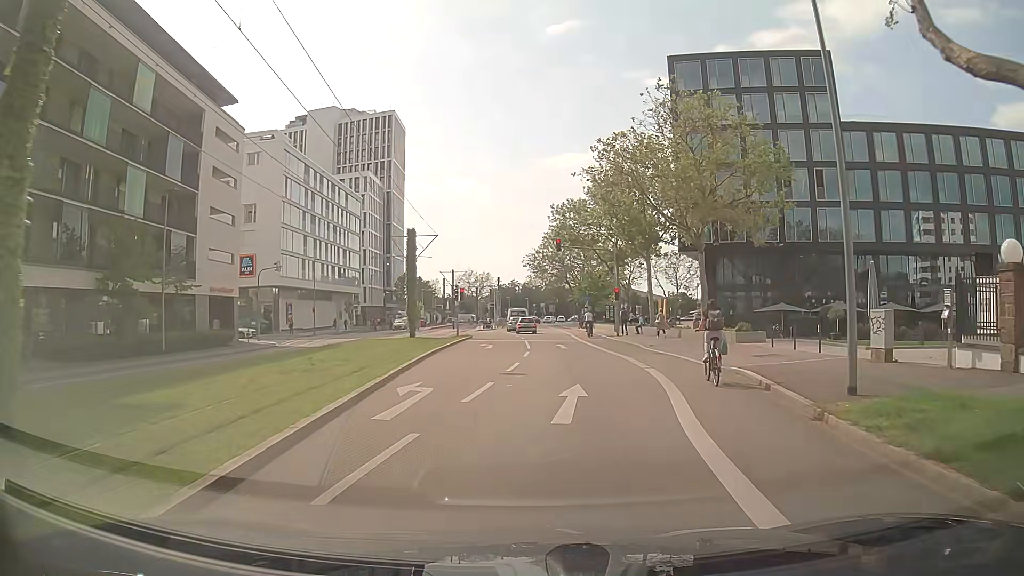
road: secondary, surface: asphalt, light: Day
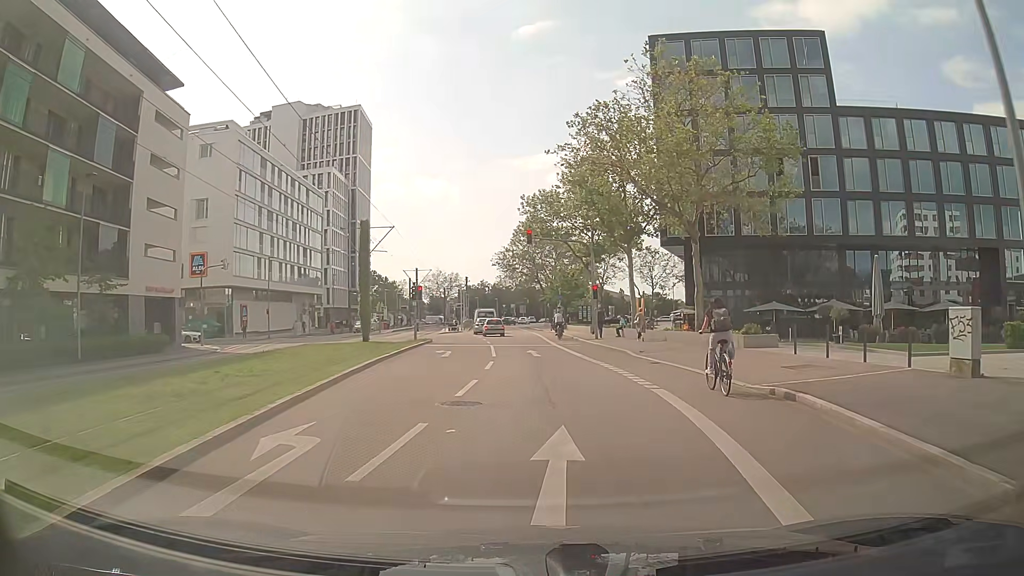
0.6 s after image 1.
(+0.1, +5.1) m; +1°
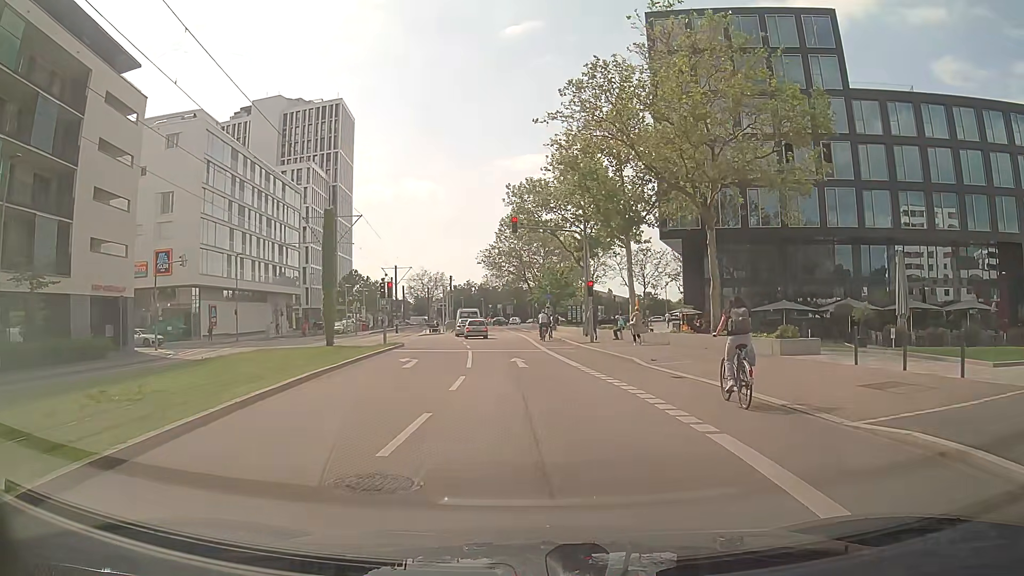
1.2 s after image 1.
(+0.1, +5.0) m; +1°
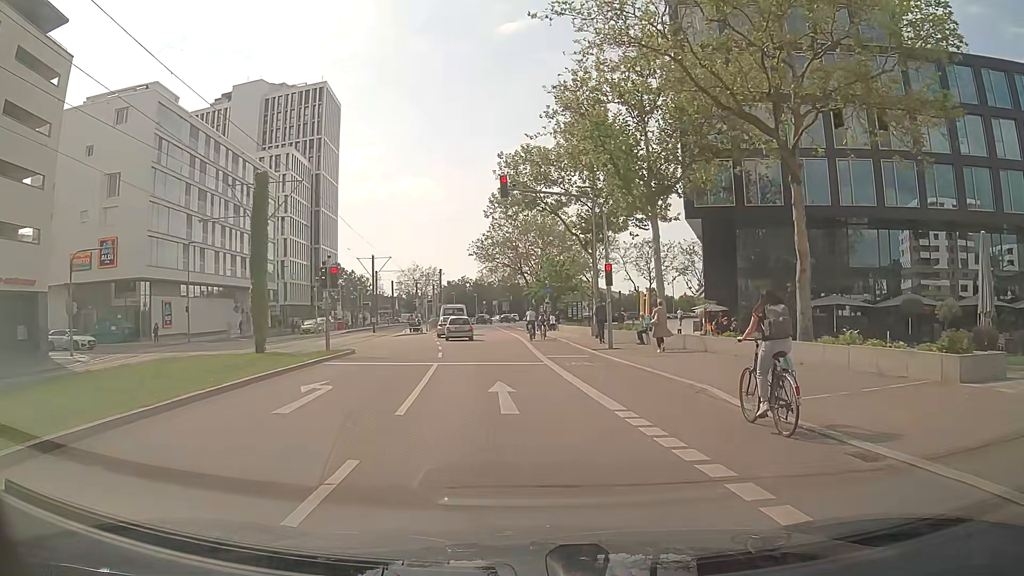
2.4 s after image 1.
(+0.3, +9.2) m; +1°
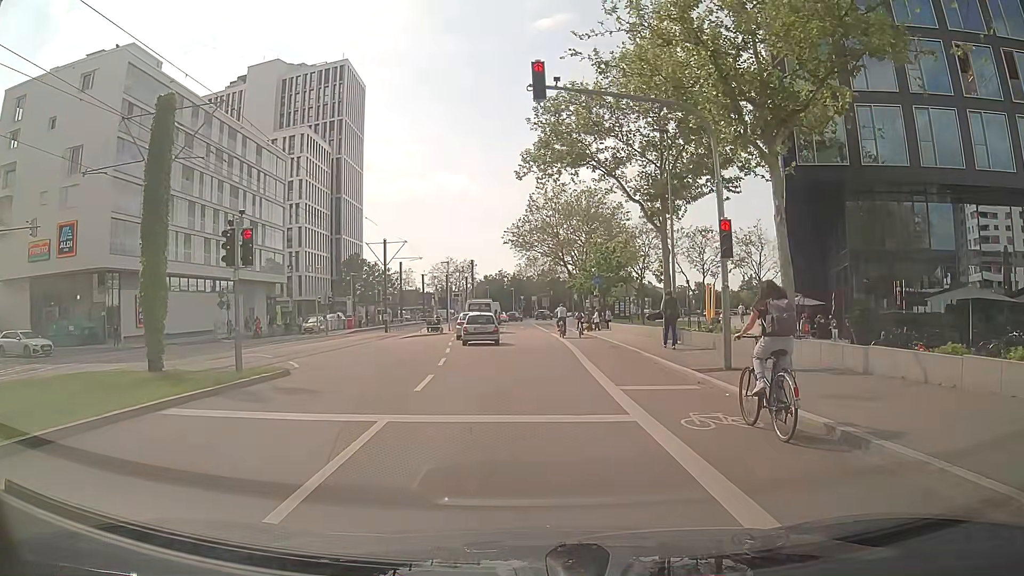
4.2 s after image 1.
(-0.1, +10.6) m; -3°
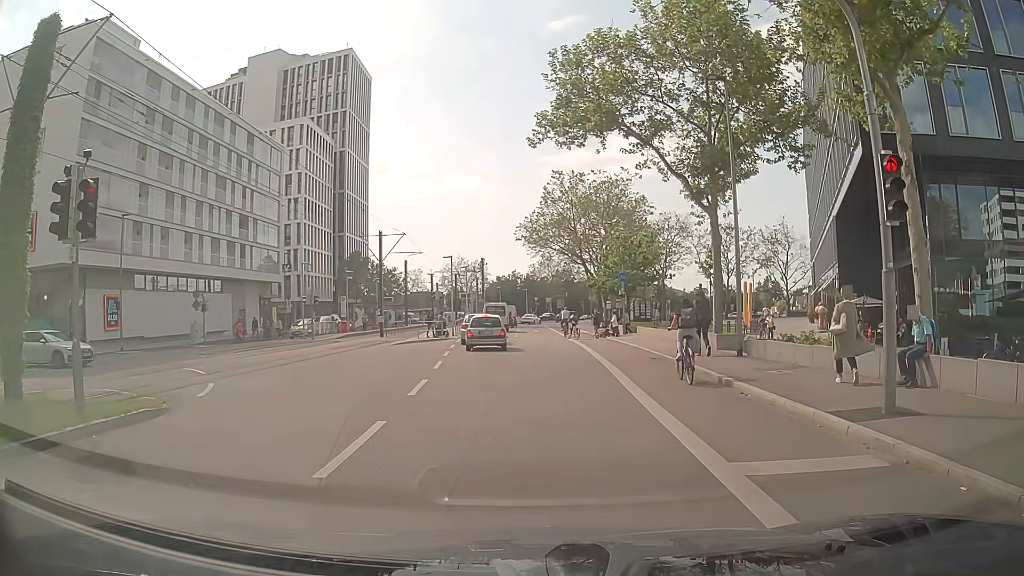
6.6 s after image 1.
(0.0, +5.9) m; -1°
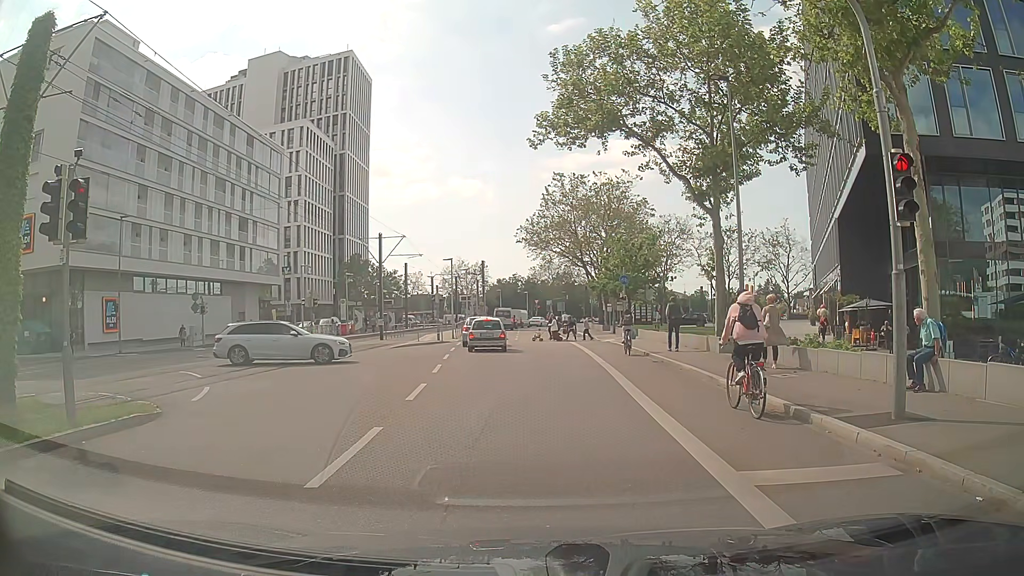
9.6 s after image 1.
(0.0, +0.3) m; 0°
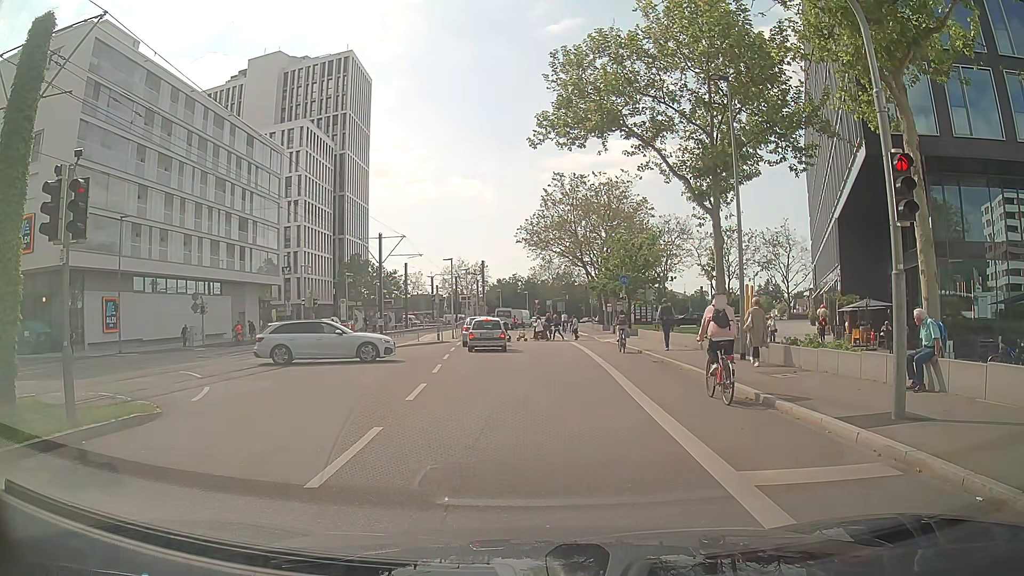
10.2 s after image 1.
(0.0, 0.0) m; 0°
(0, +10) (0, +20) (0, +30) (+1, +40) (+1, +50) (+1, +60) (+1, +70) (+1, +80) (+3, +90) (+8, +99) m
